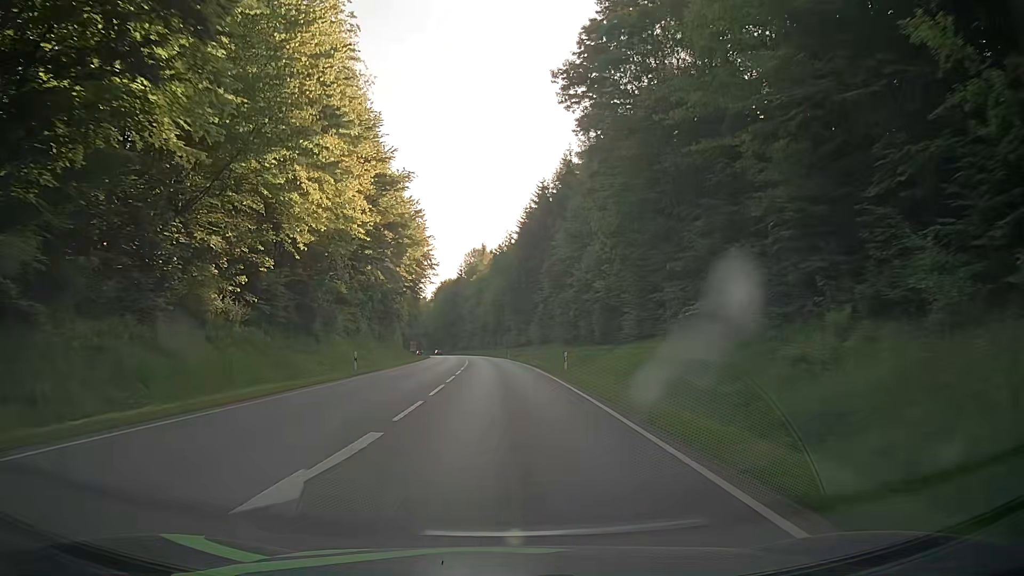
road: secondary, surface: asphalt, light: Day
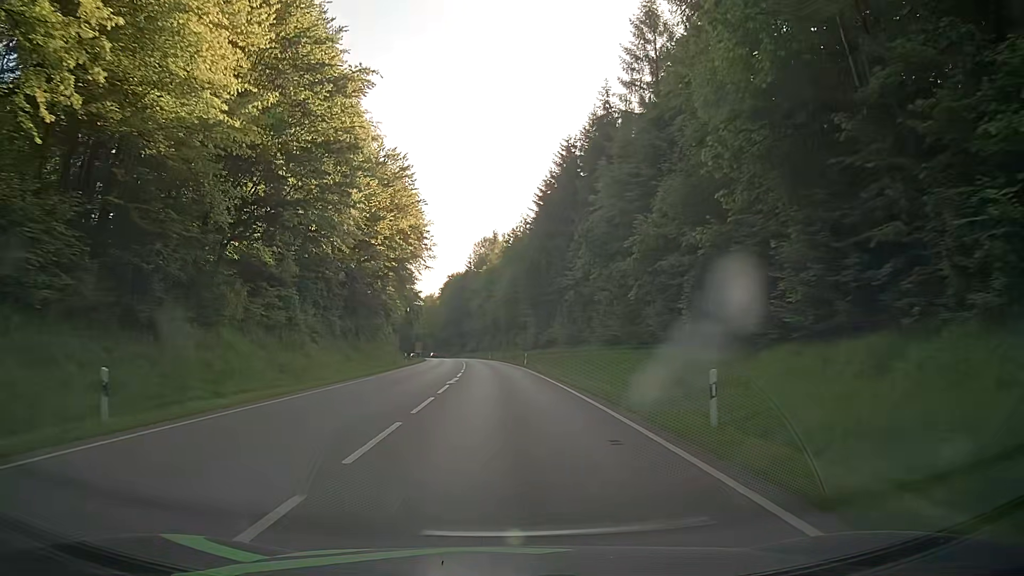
(-0.2, +22.4) m; -1°
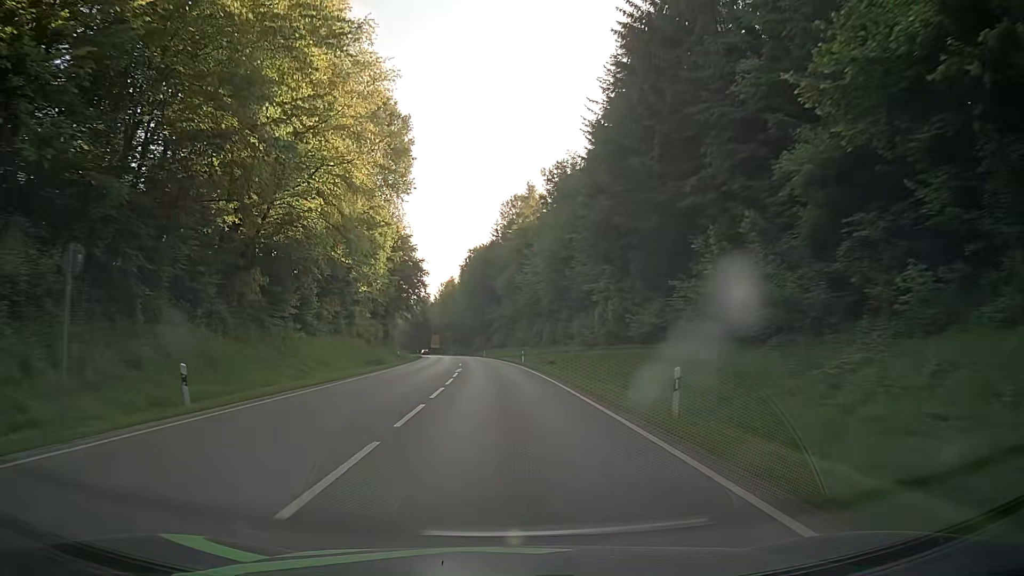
(-0.9, +44.7) m; -3°
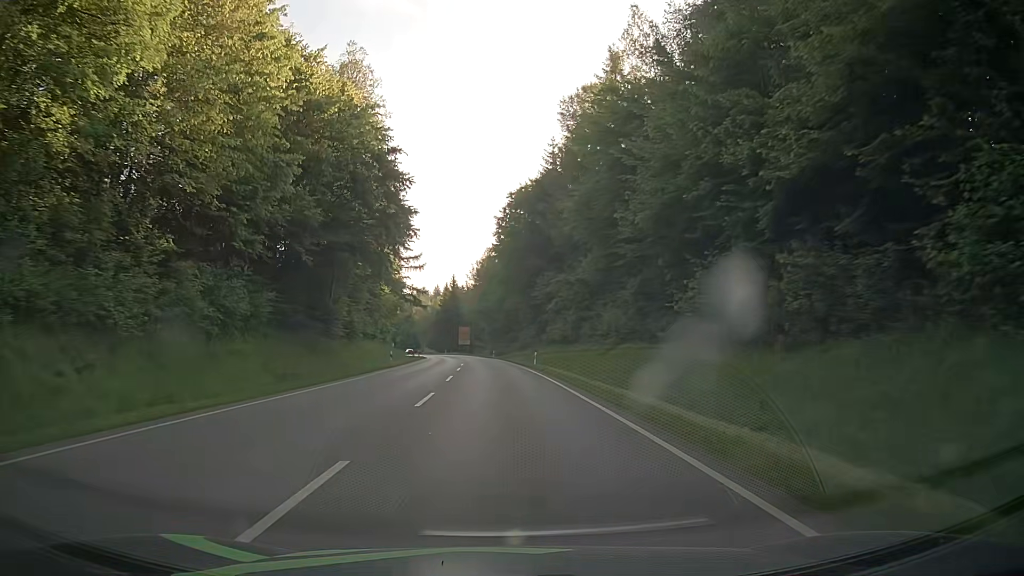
(-1.7, +55.8) m; -3°
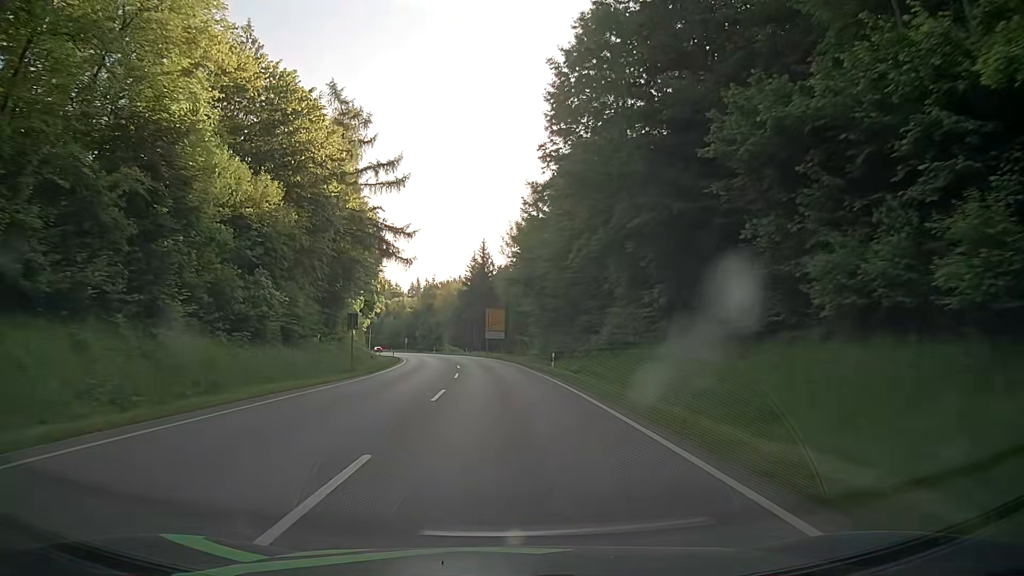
(-2.2, +55.8) m; -4°
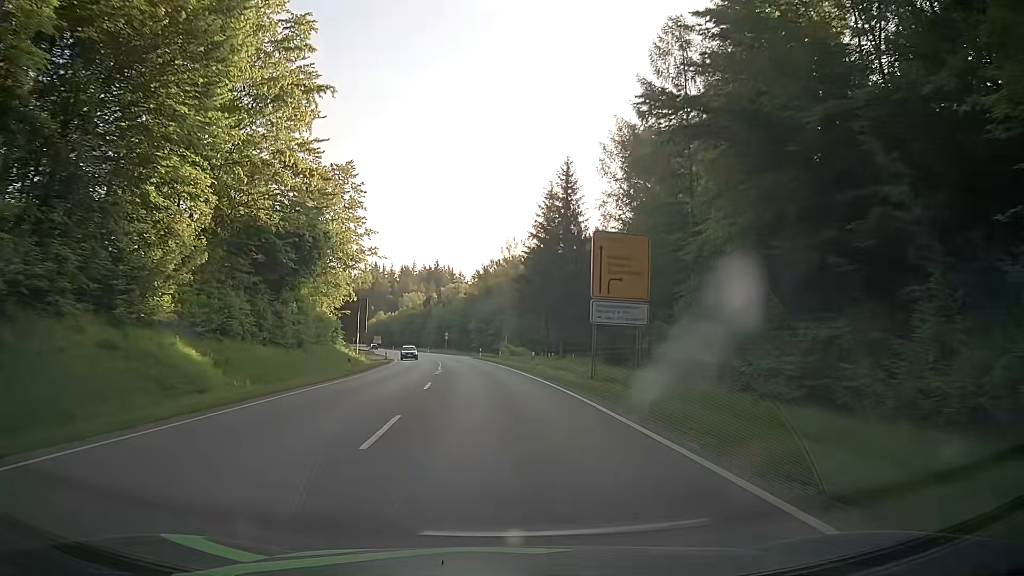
(-2.3, +55.7) m; -6°
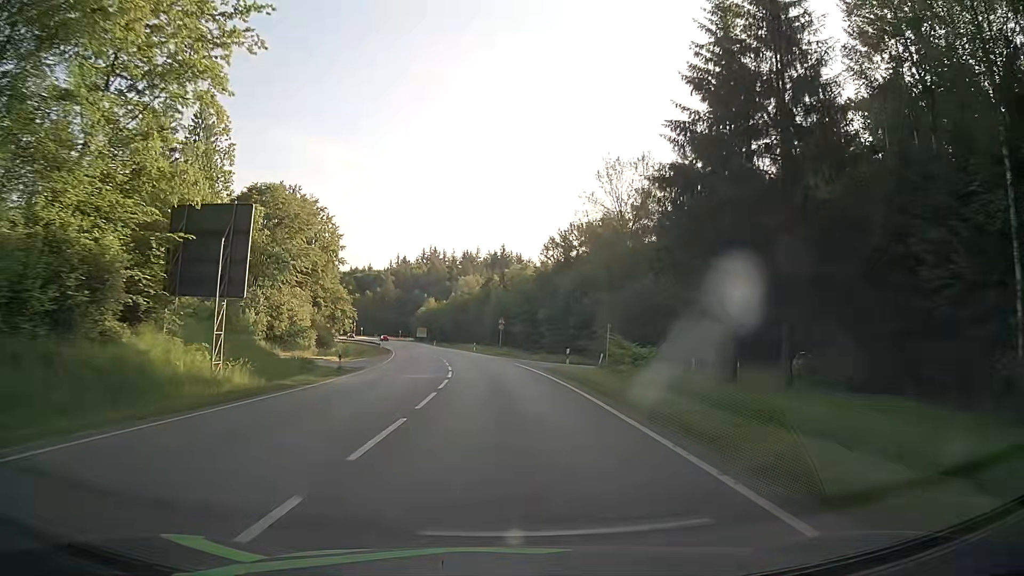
(-1.9, +44.3) m; -5°
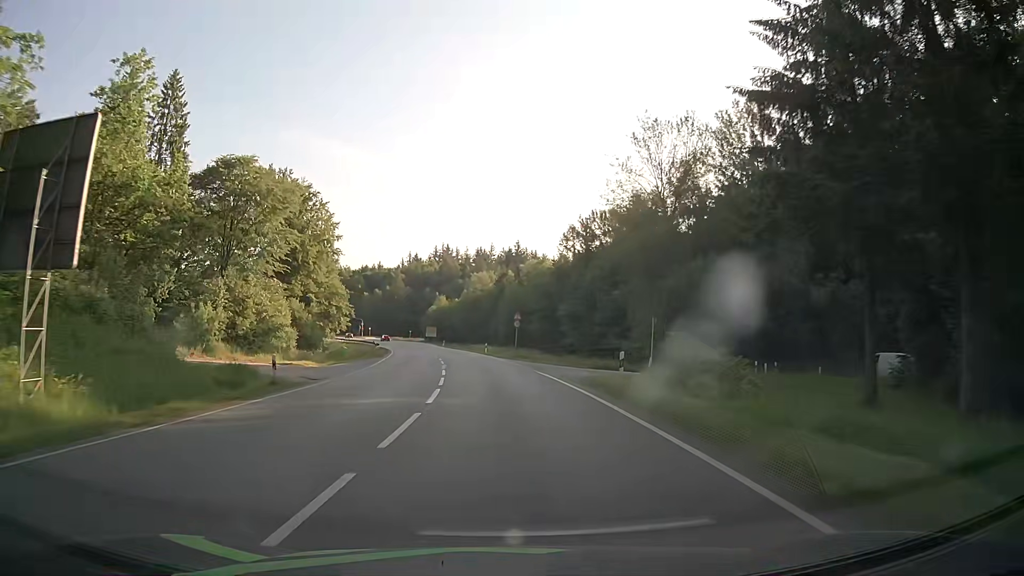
(-0.2, +11.0) m; -2°
(0, +10) (0, +20) (-1, +30) (-2, +40) (-3, +50) (-4, +60) (-5, +70) (-7, +80) (-9, +89) (-10, +99) m
